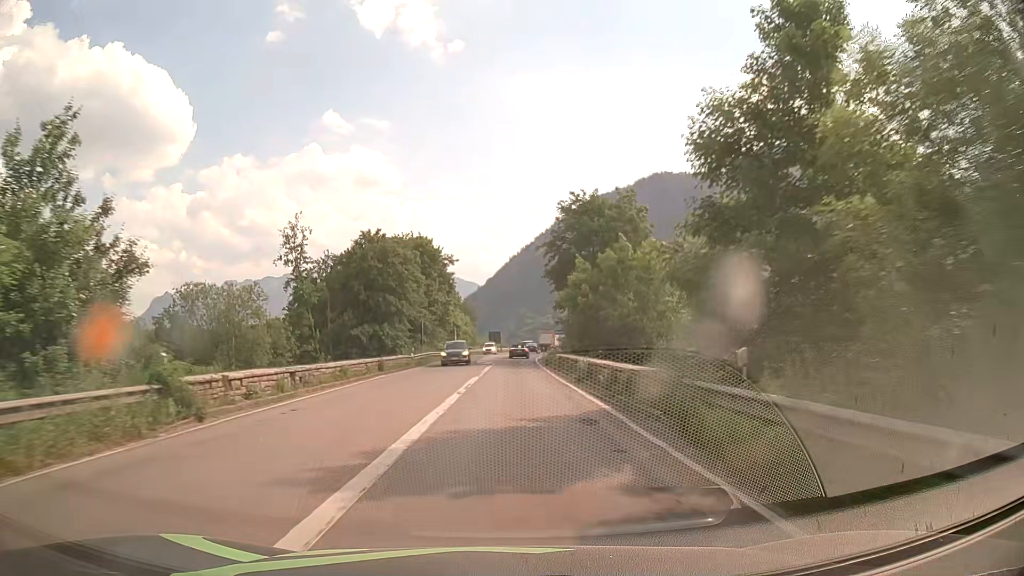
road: primary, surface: asphalt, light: Day
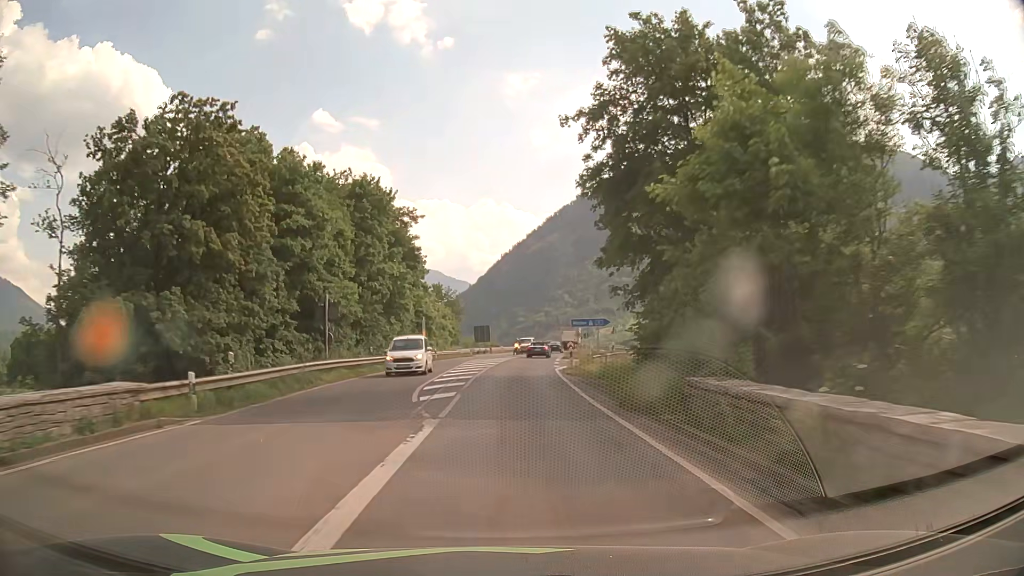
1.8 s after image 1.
(+0.2, +31.9) m; +1°
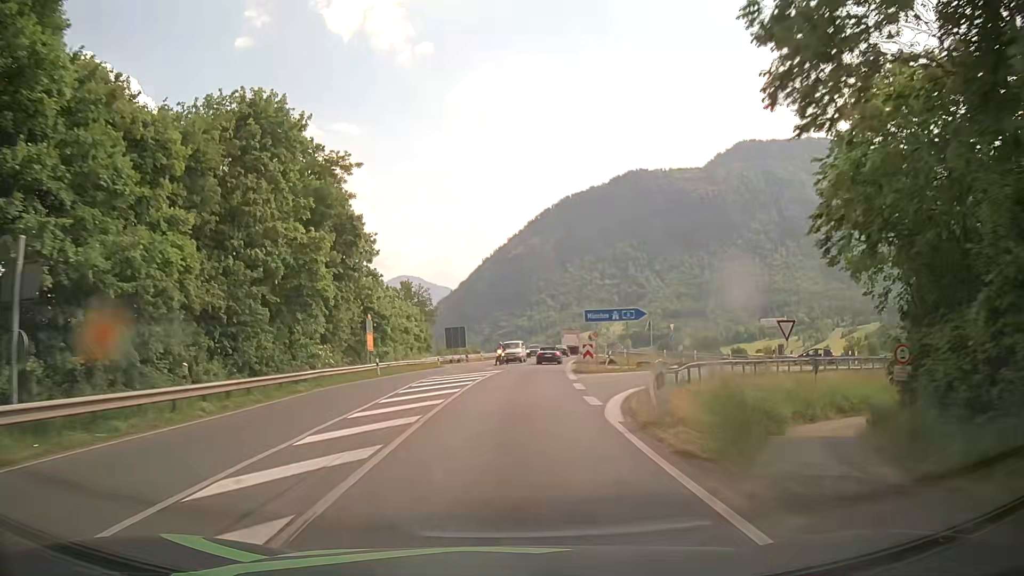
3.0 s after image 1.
(+0.2, +20.6) m; +1°
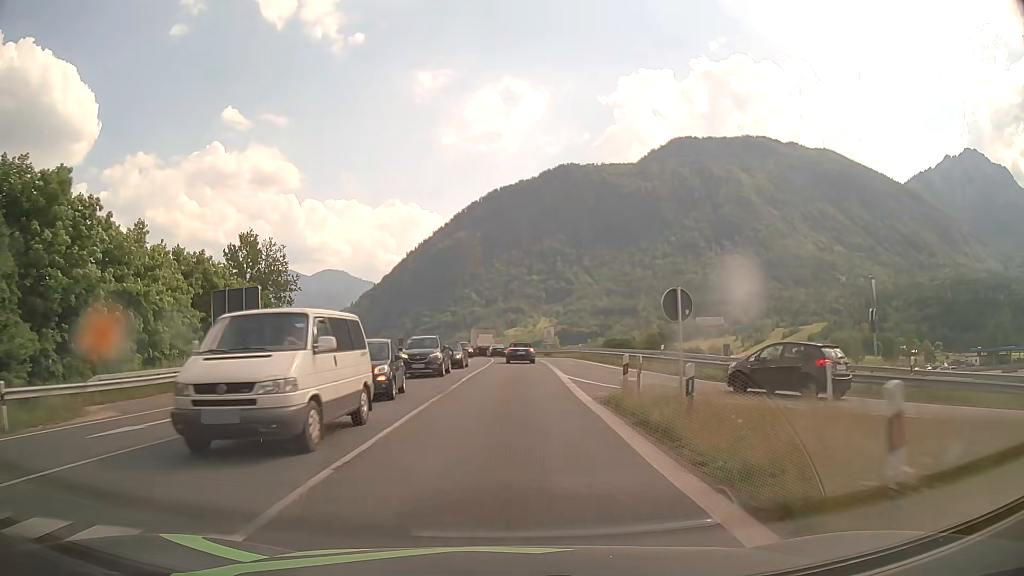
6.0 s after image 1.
(+3.1, +48.4) m; +7°
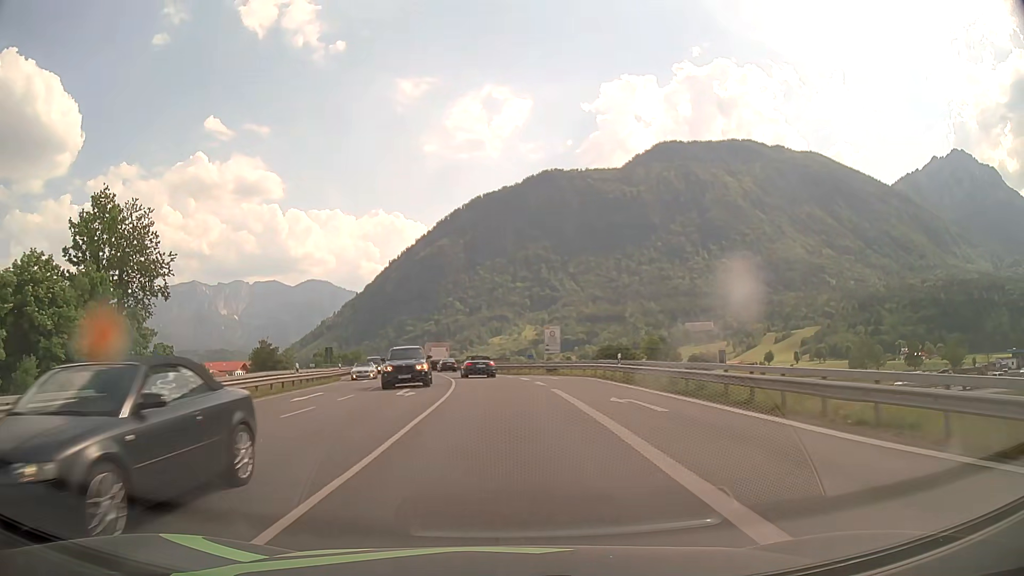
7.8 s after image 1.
(+0.4, +27.8) m; +1°
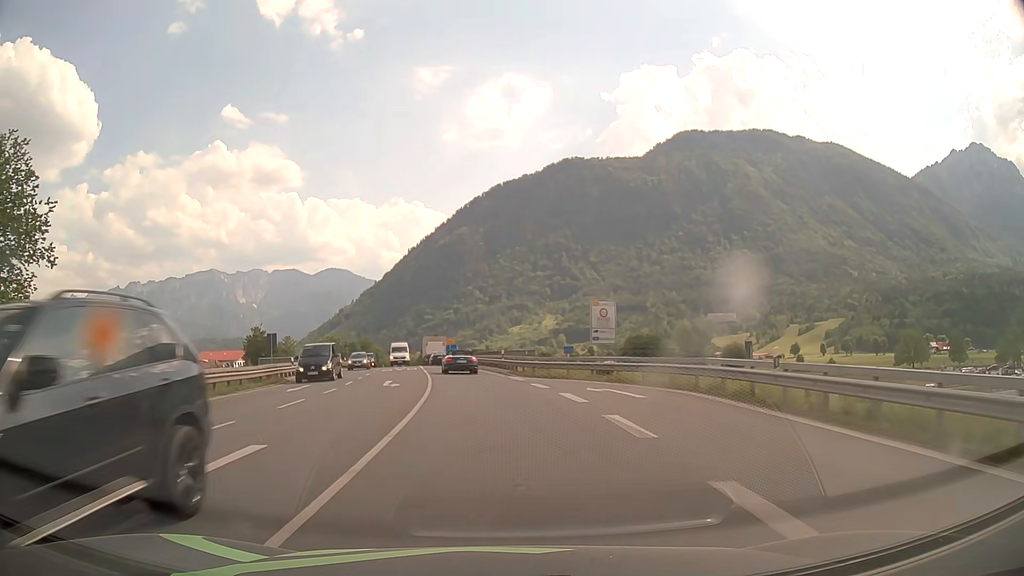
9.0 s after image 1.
(-0.2, +17.9) m; -2°
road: motorway_link
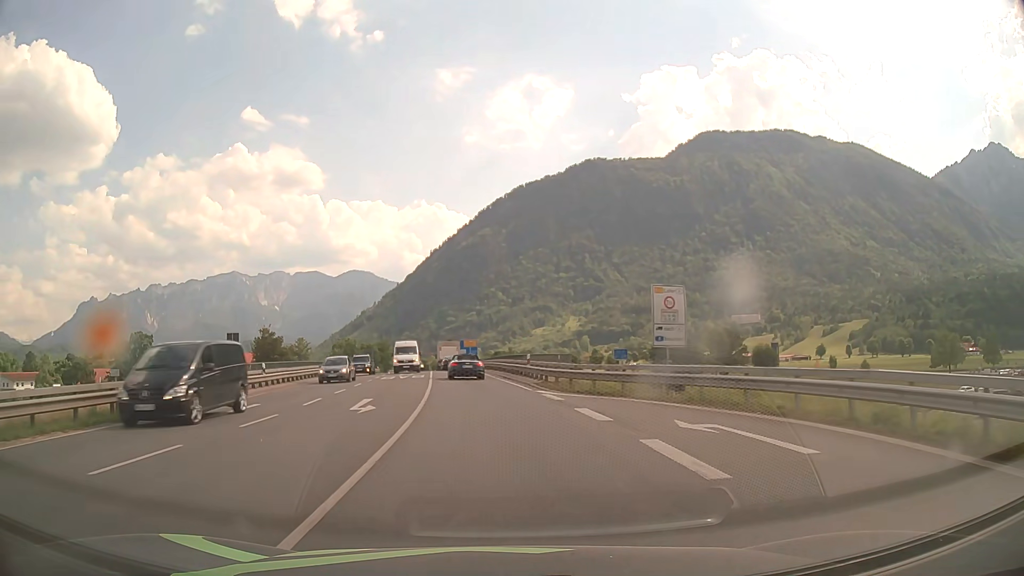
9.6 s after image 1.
(-0.1, +8.8) m; -2°
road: primary
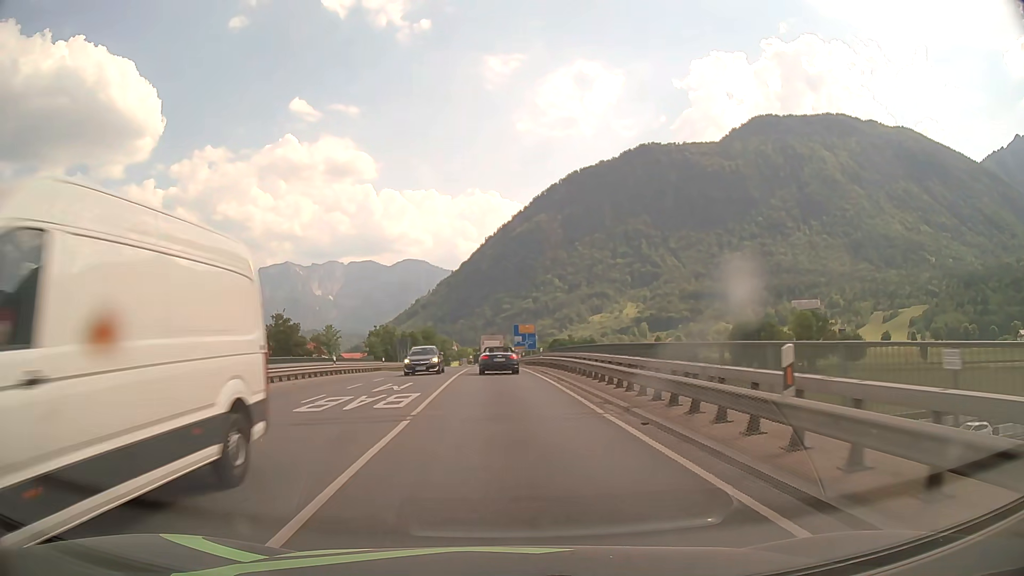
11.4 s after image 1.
(-1.4, +25.3) m; -5°
(0, +10) (0, +20) (0, +30) (-1, +40) (-1, +50) (-1, +60) (-1, +70) (-2, +80) (-2, +90) (-3, +100) m
